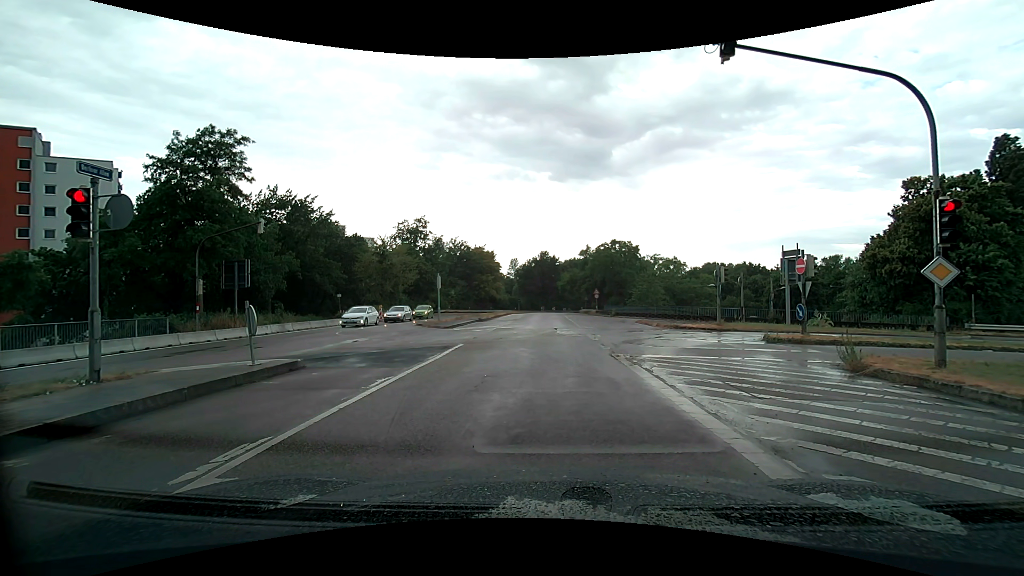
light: Day
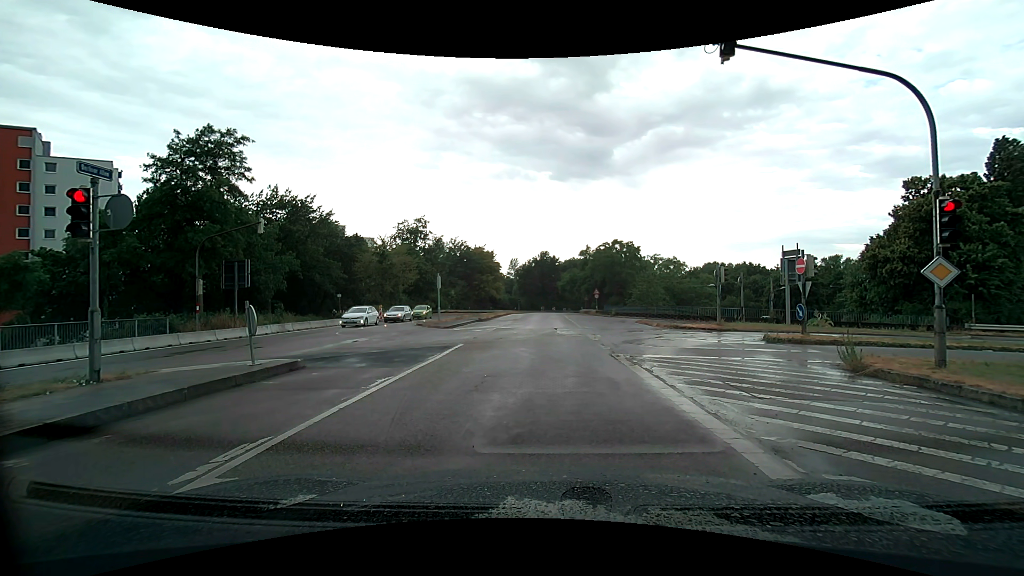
(0.0, 0.0) m; 0°
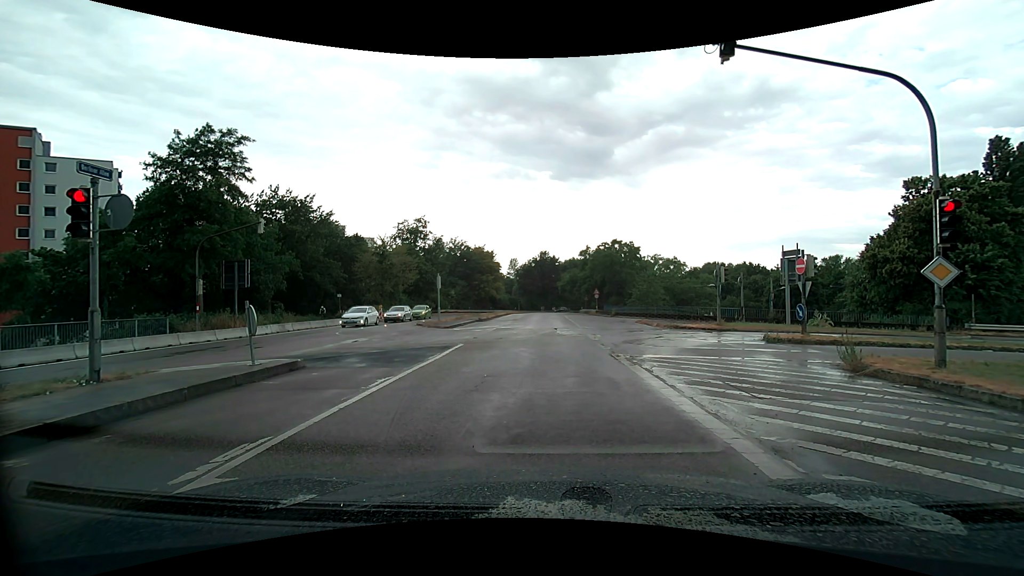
(0.0, 0.0) m; 0°
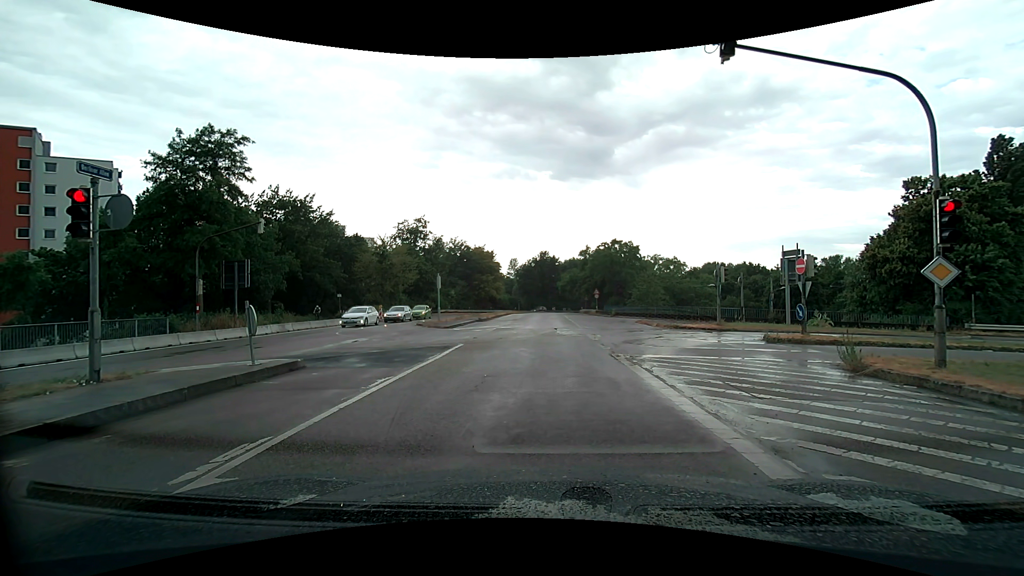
(0.0, 0.0) m; 0°
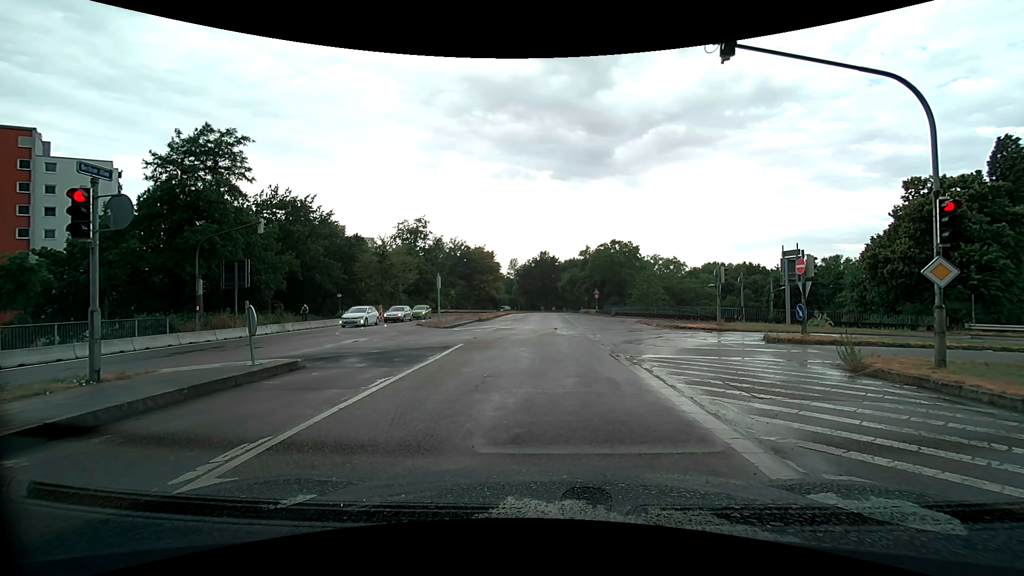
(0.0, 0.0) m; 0°
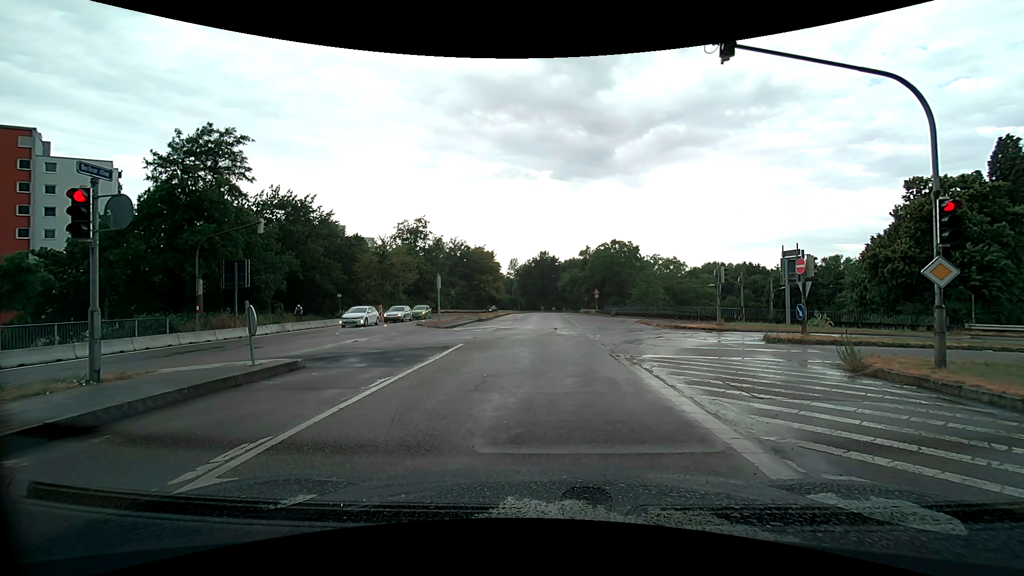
(0.0, 0.0) m; 0°
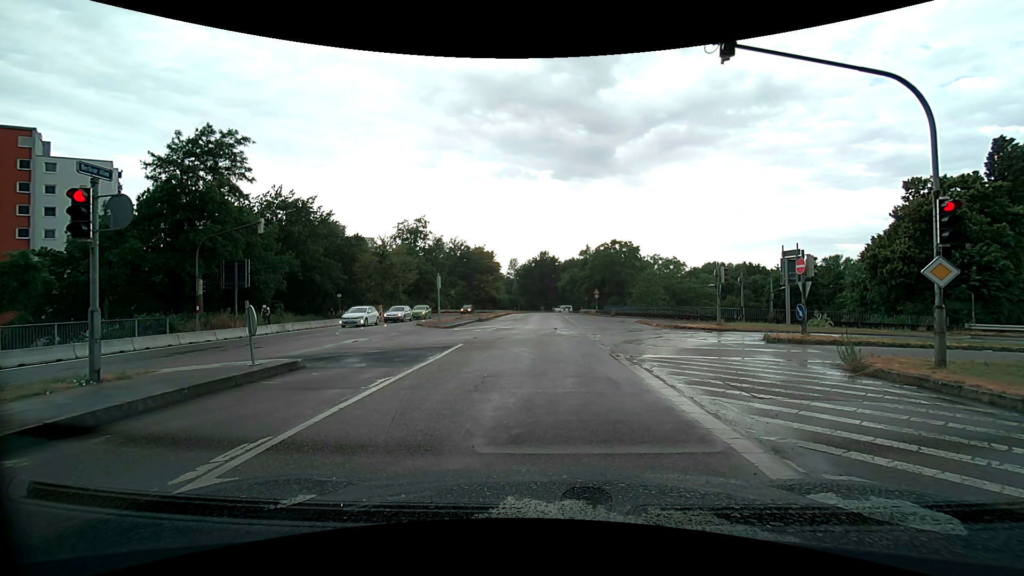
(0.0, 0.0) m; 0°
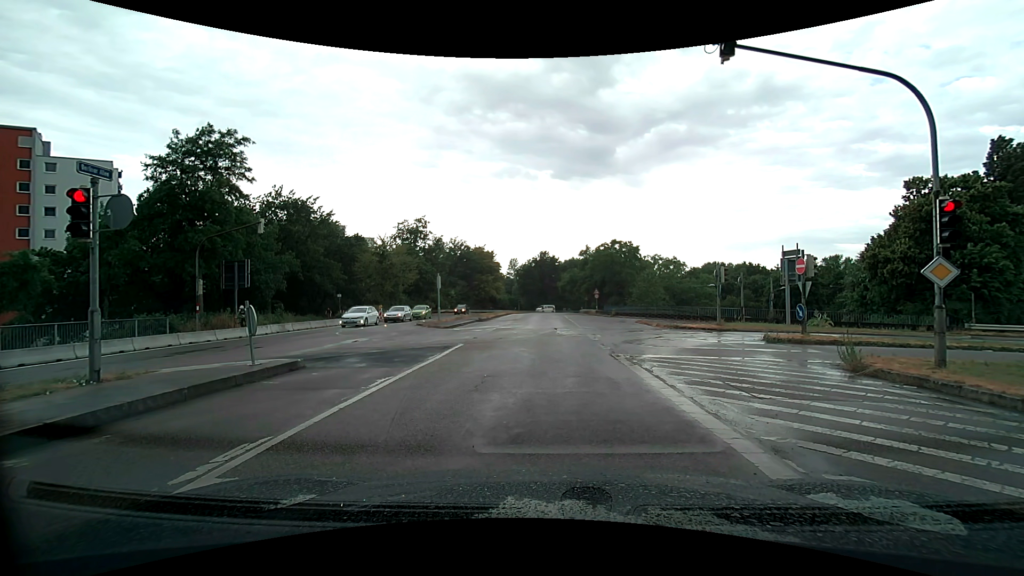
(0.0, 0.0) m; 0°
(0, +10) (+1, +20) (+1, +30) (+1, +40) (+1, +50) (+1, +60) (+1, +70) (+2, +80) (+2, +90) (+3, +100) m
